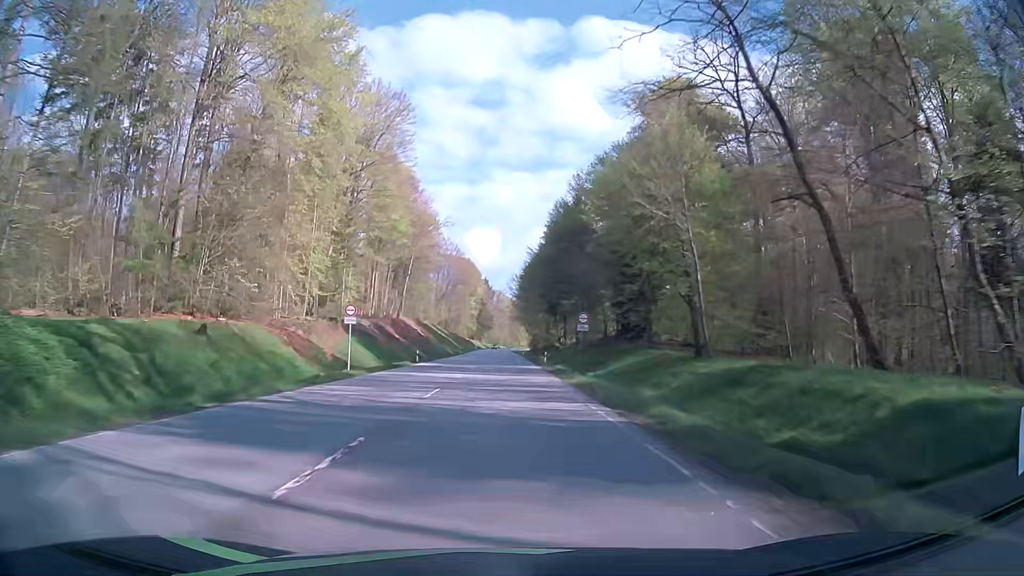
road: secondary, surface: asphalt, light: Day
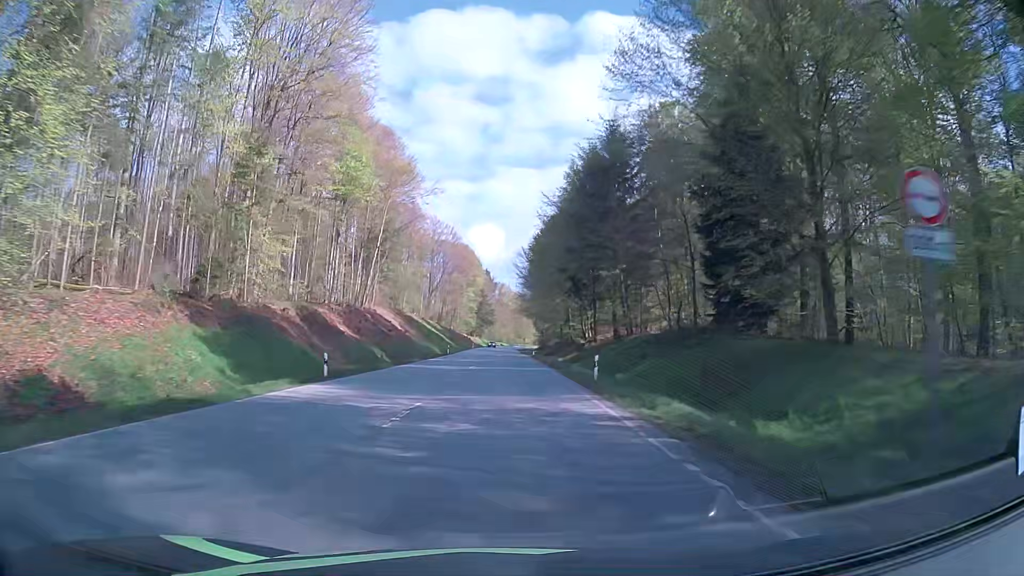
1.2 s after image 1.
(0.0, +29.1) m; 0°
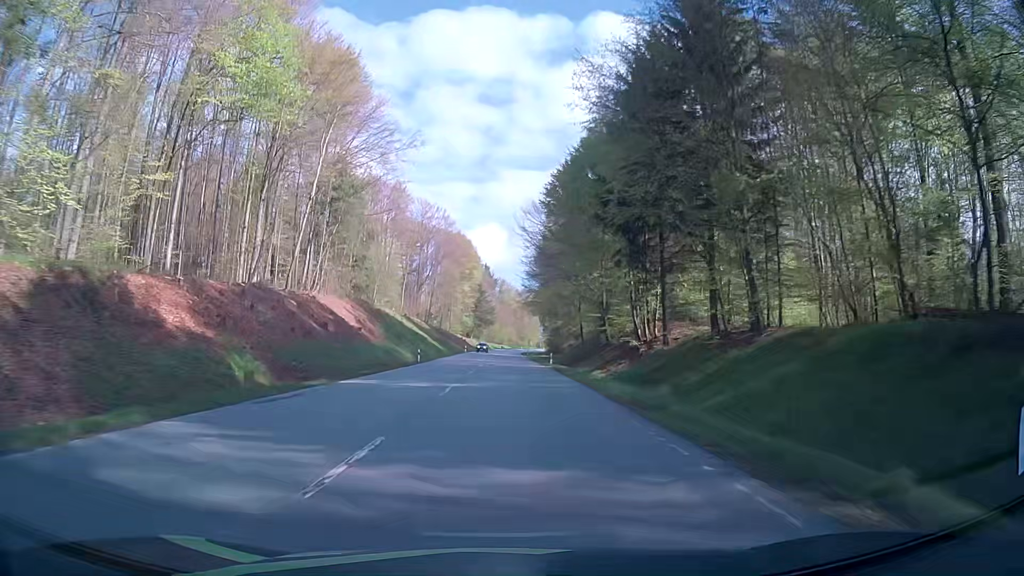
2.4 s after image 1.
(-0.2, +29.1) m; 0°
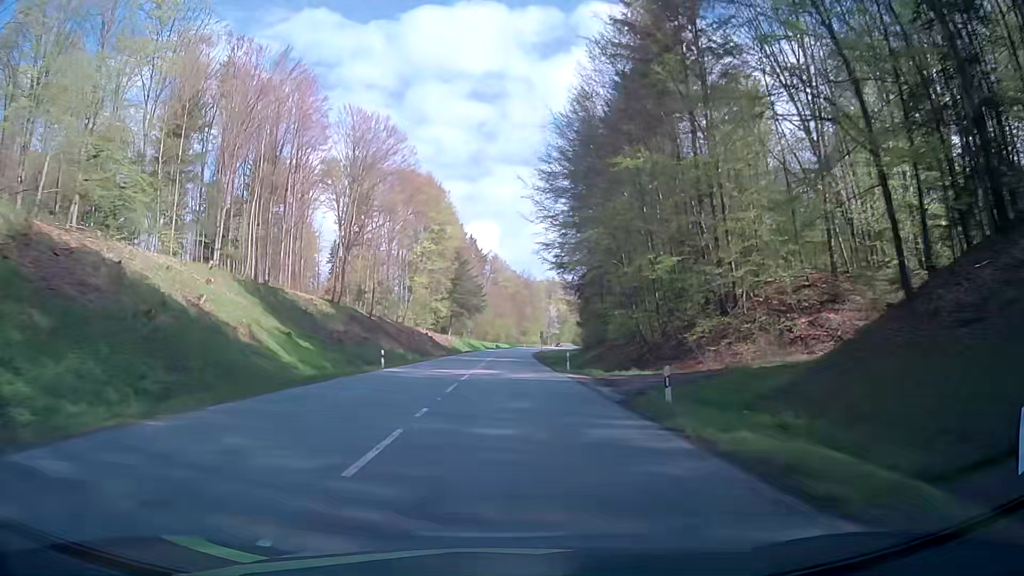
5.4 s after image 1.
(+0.1, +72.6) m; +1°
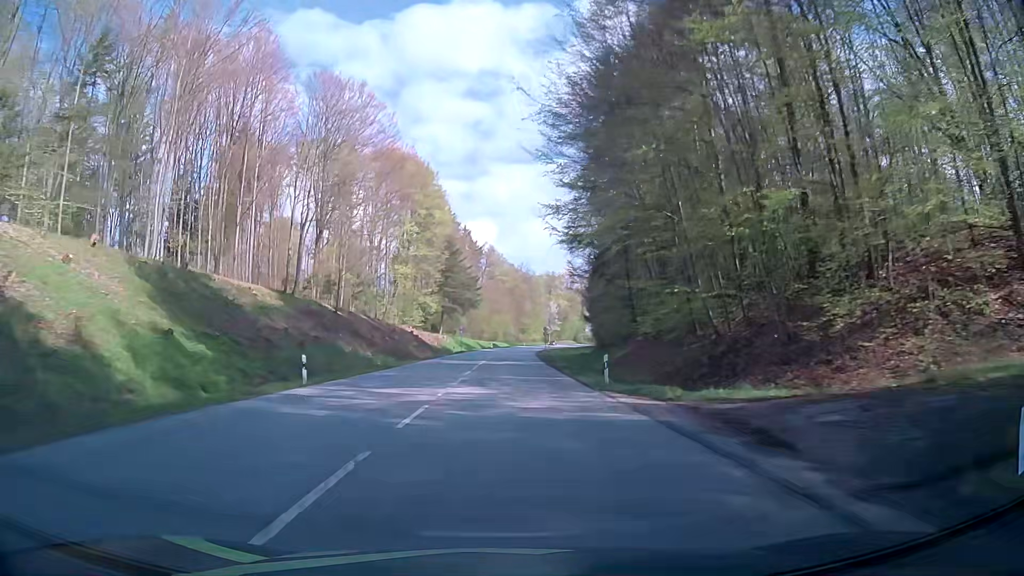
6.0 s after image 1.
(0.0, +14.3) m; 0°
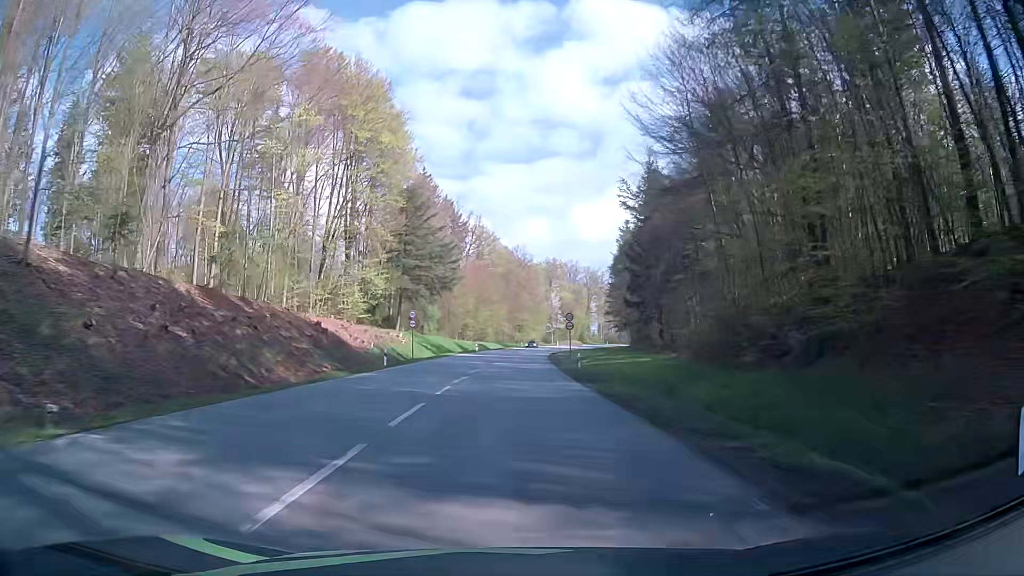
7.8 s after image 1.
(+0.1, +41.3) m; +1°
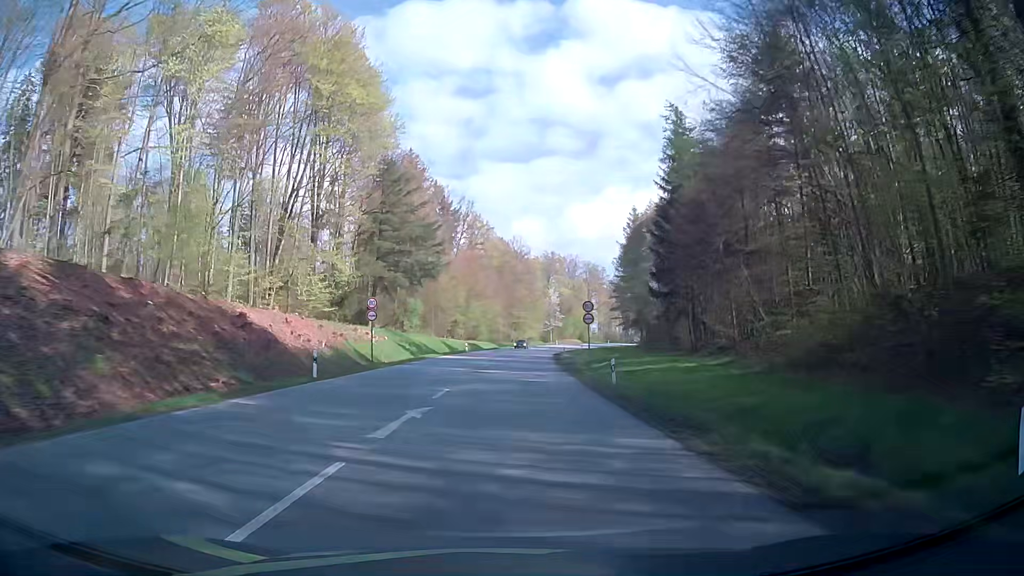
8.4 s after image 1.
(0.0, +13.2) m; +1°
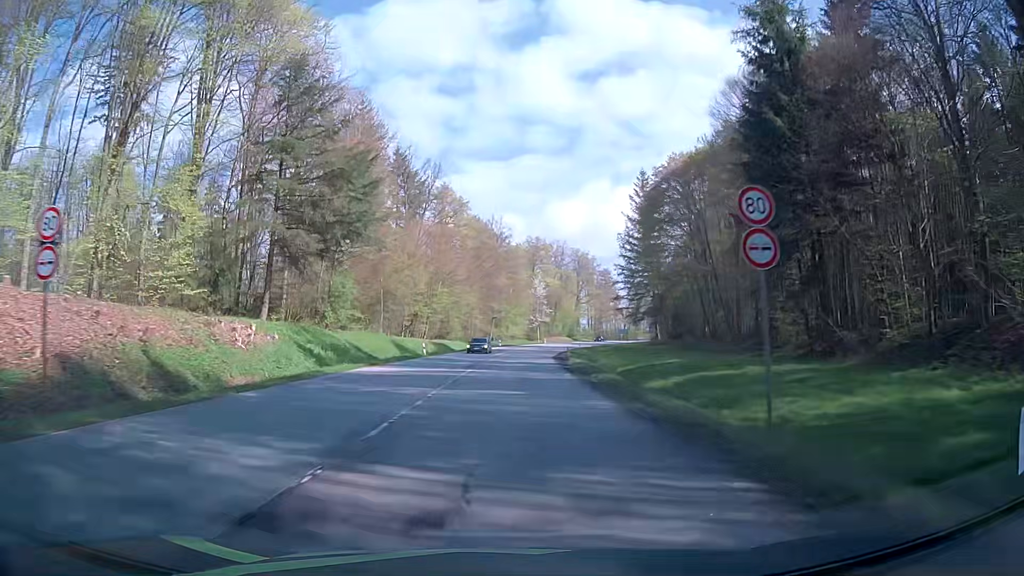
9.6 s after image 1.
(0.0, +25.3) m; +1°
(0, +10) (0, +20) (+1, +30) (+1, +40) (+2, +50) (+2, +60) (+3, +70) (+4, +80) (+6, +90) (+7, +100) m
